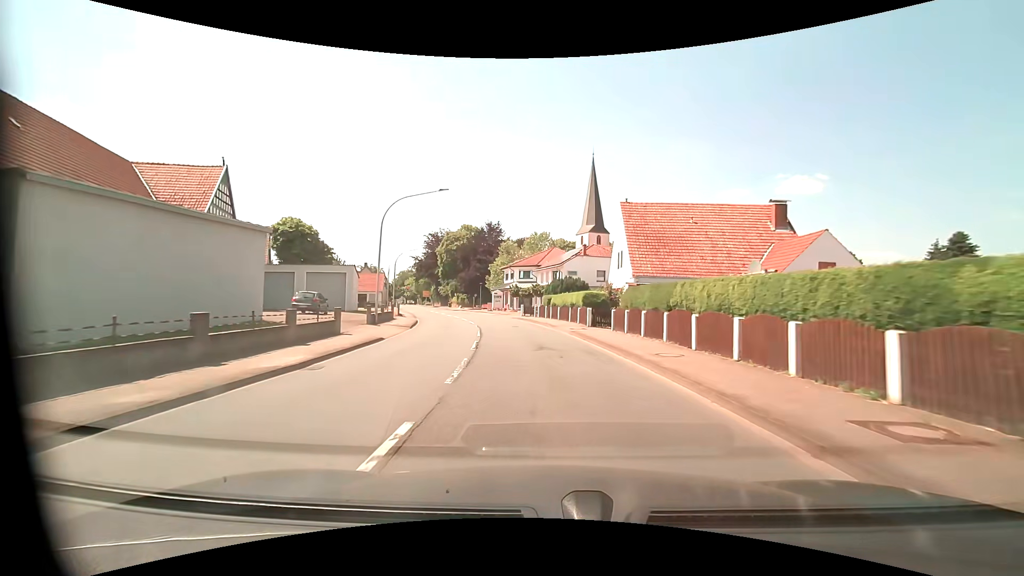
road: primary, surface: asphalt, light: Day
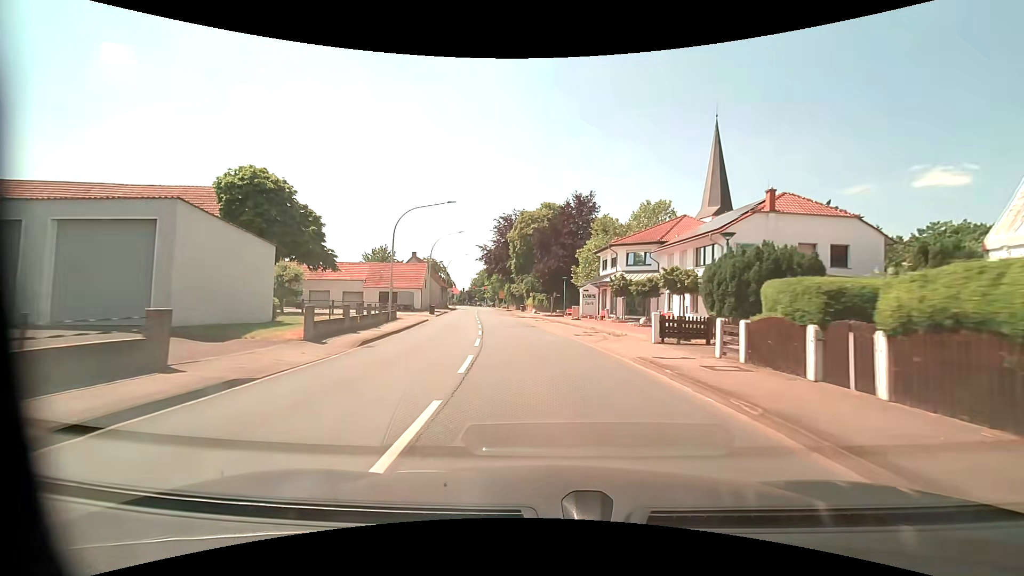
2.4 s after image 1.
(-2.2, +29.0) m; -10°
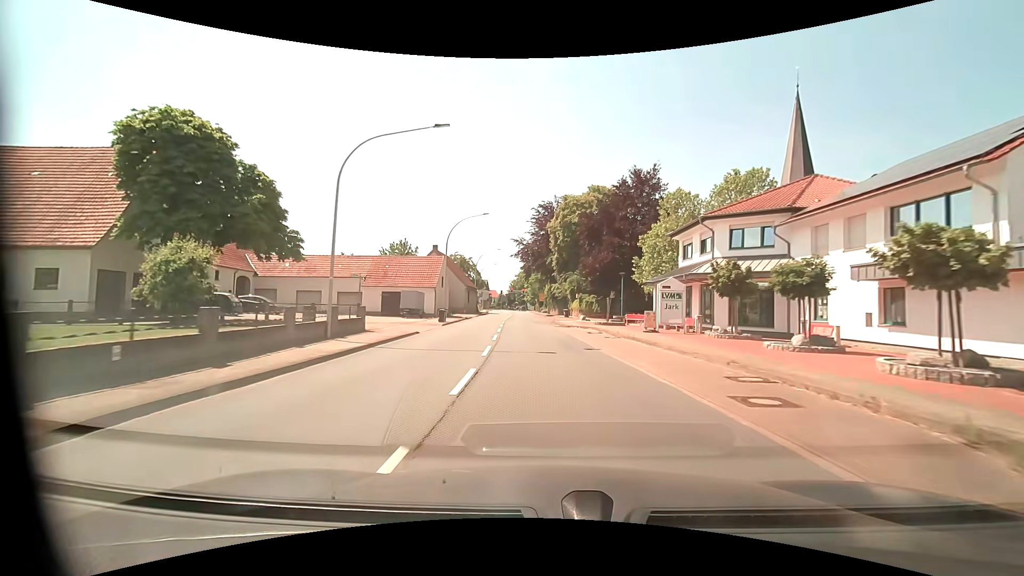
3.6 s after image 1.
(-0.6, +14.4) m; -5°
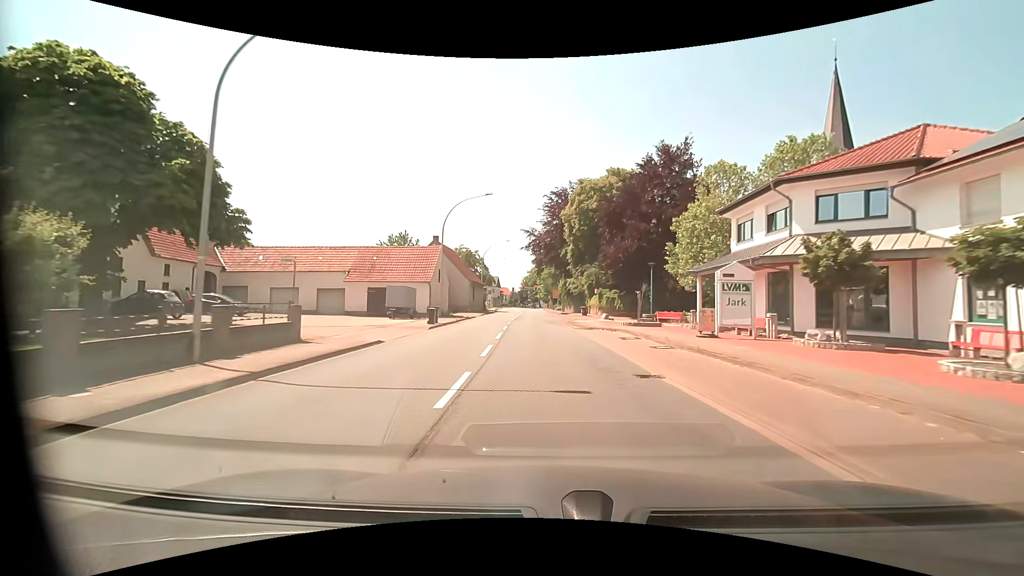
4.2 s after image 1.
(-0.1, +7.4) m; -1°
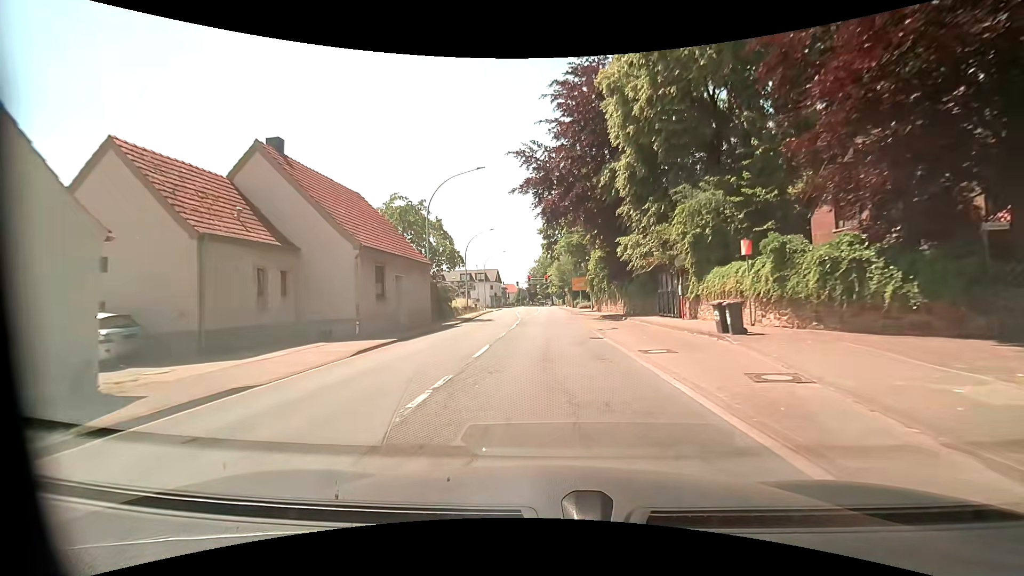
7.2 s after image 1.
(-0.8, +37.7) m; -1°
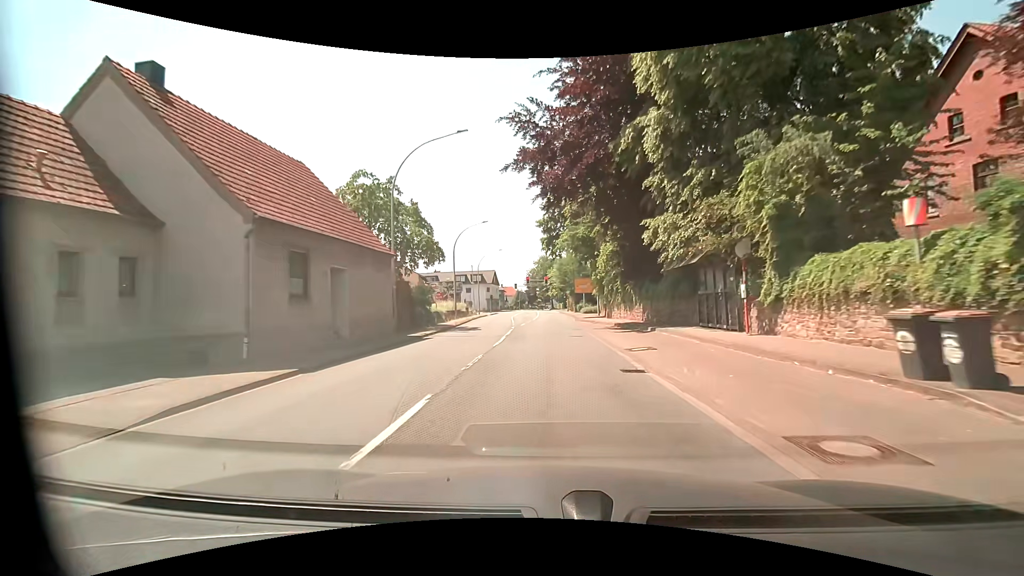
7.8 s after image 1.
(0.0, +7.5) m; 0°
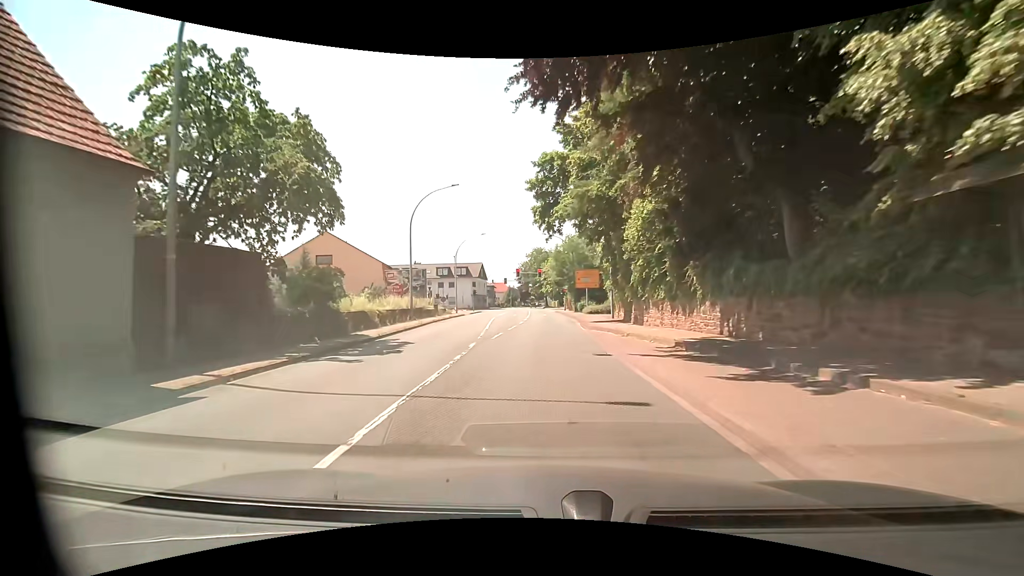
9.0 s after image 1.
(+0.1, +14.3) m; 0°
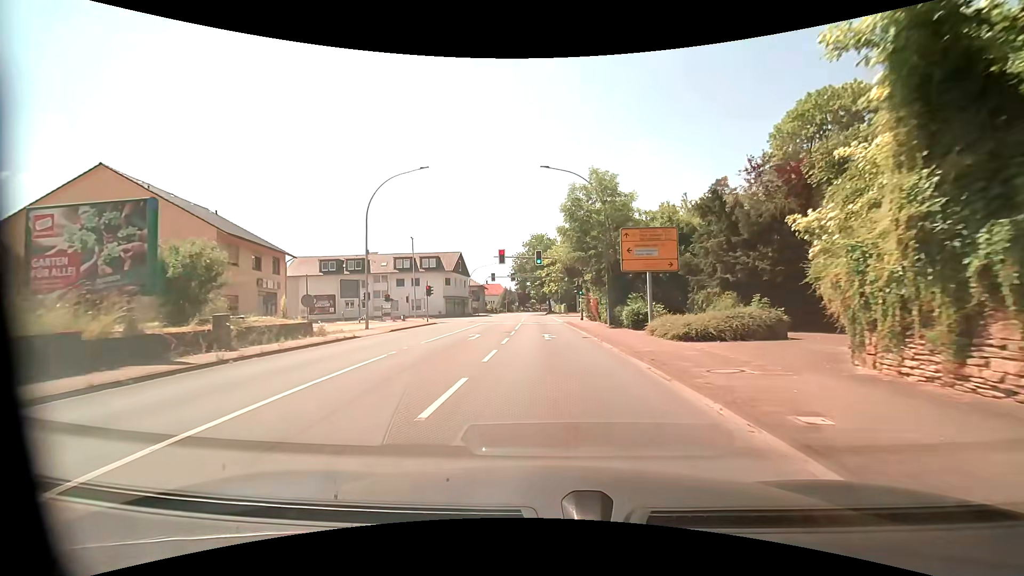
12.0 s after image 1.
(+0.2, +31.5) m; 0°
(0, +10) (0, +20) (0, +30) (-1, +40) (-1, +50) (-1, +60) (-2, +70) (-2, +80) (-2, +90) (-3, +100) m
